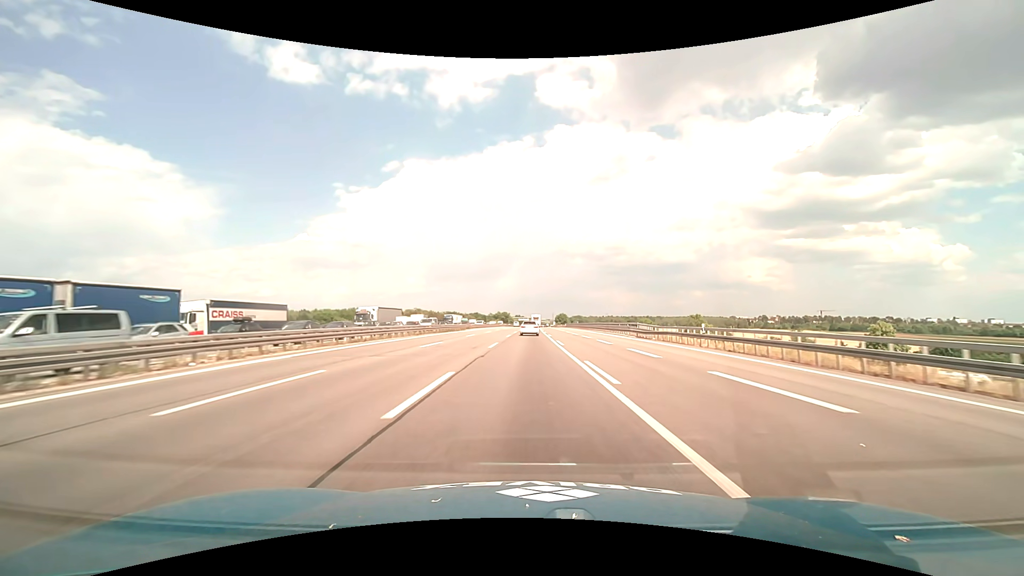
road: motorway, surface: asphalt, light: Day
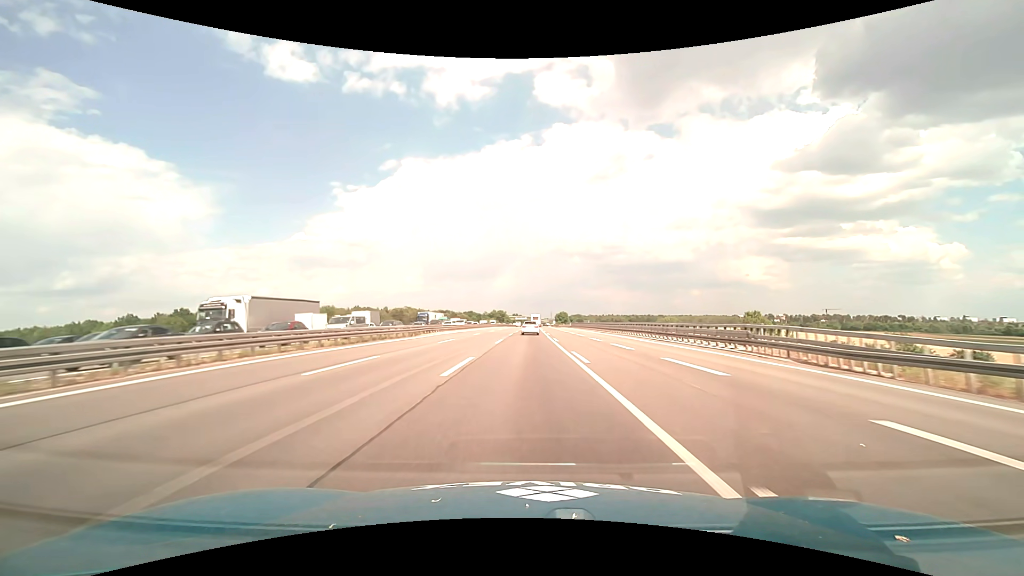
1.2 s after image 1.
(+0.1, +31.1) m; 0°
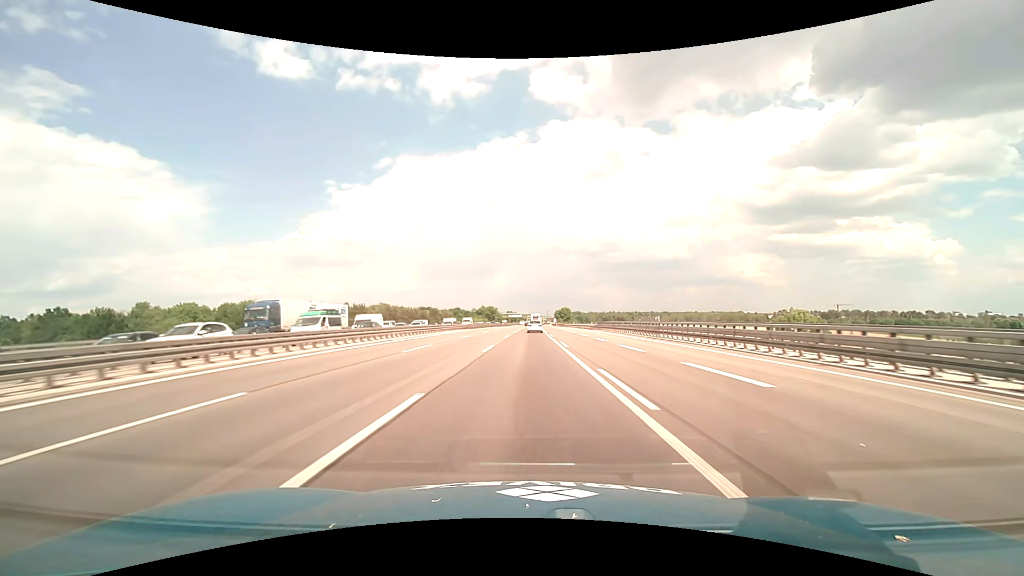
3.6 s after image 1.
(+0.3, +62.7) m; 0°
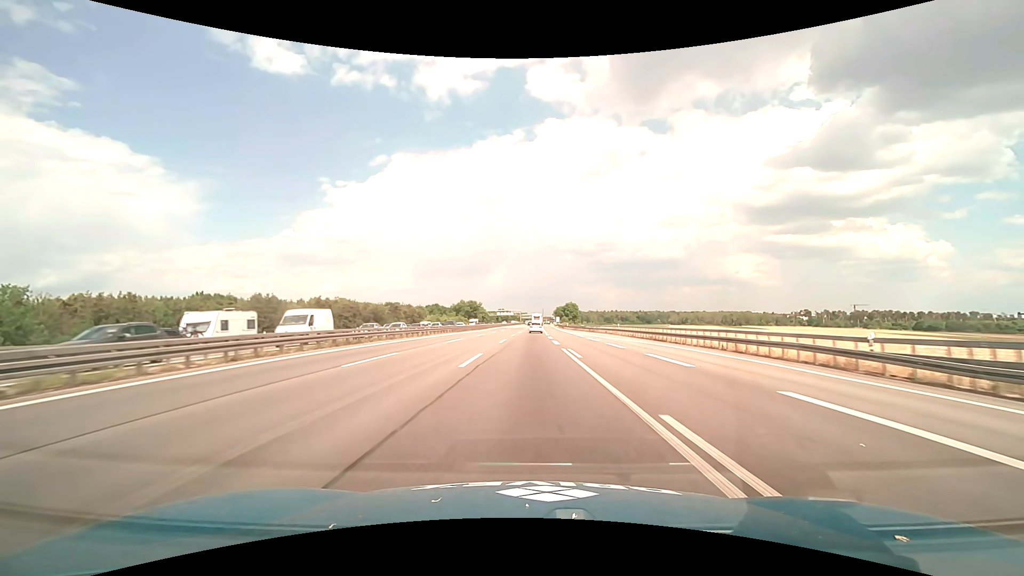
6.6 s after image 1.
(+0.5, +78.9) m; +1°
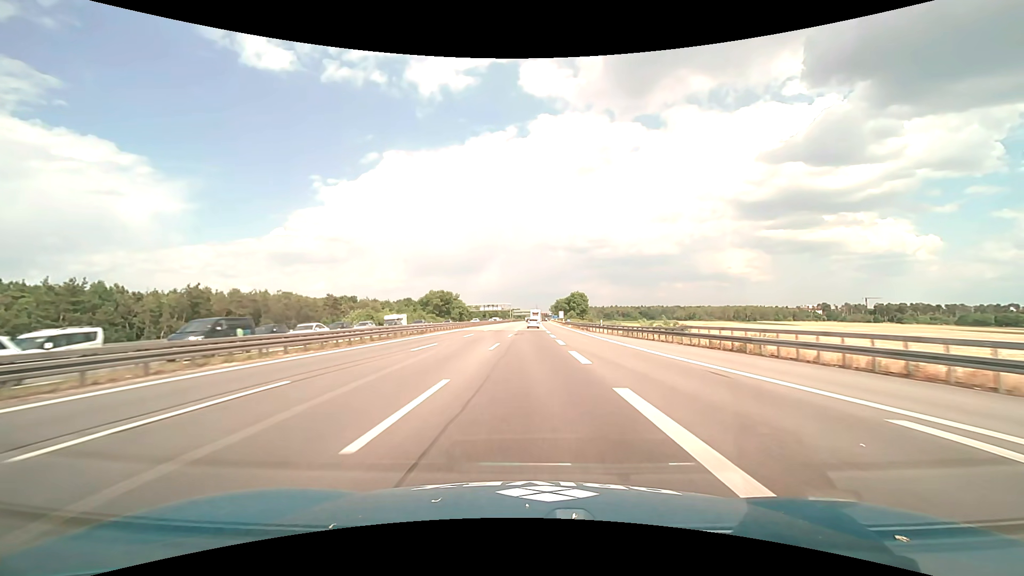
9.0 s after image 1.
(+0.4, +63.3) m; +1°
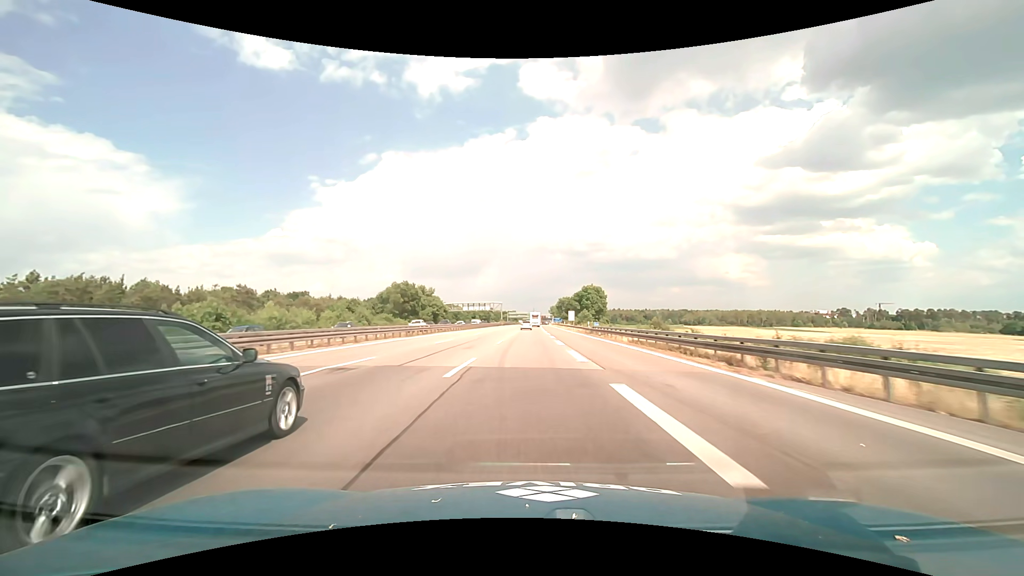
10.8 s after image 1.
(+0.2, +47.5) m; 0°
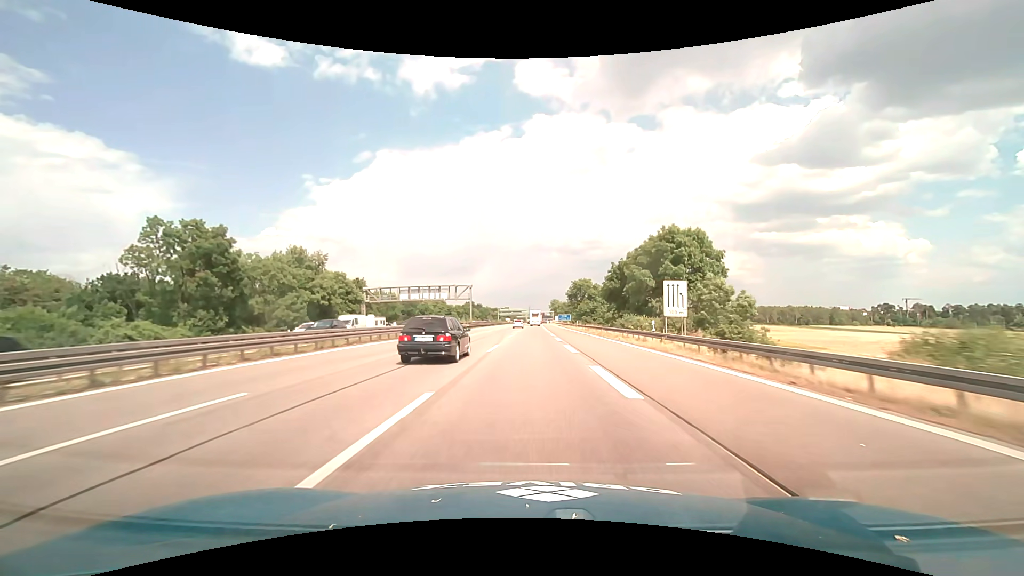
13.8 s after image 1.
(+0.3, +79.1) m; 0°
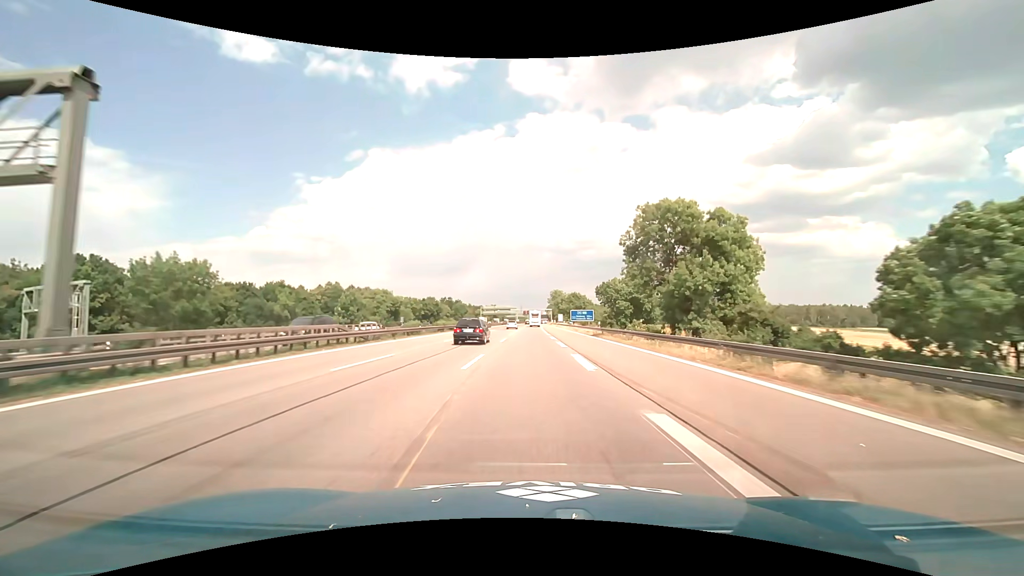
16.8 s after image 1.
(+0.7, +79.3) m; +1°
(0, +10) (0, +20) (0, +30) (0, +40) (0, +50) (0, +60) (0, +70) (0, +80) (0, +90) (+1, +100) m
